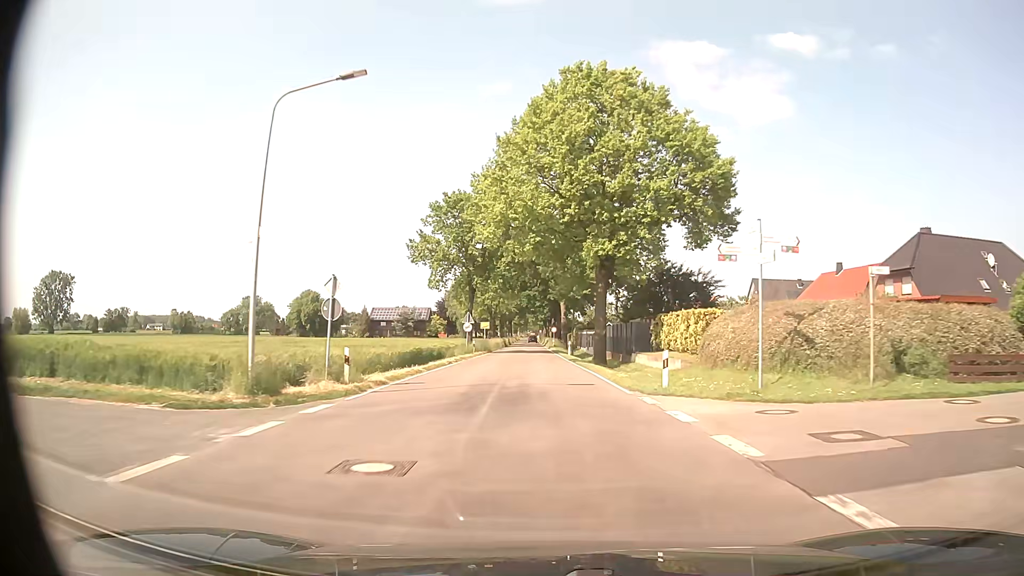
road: tertiary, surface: asphalt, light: Day
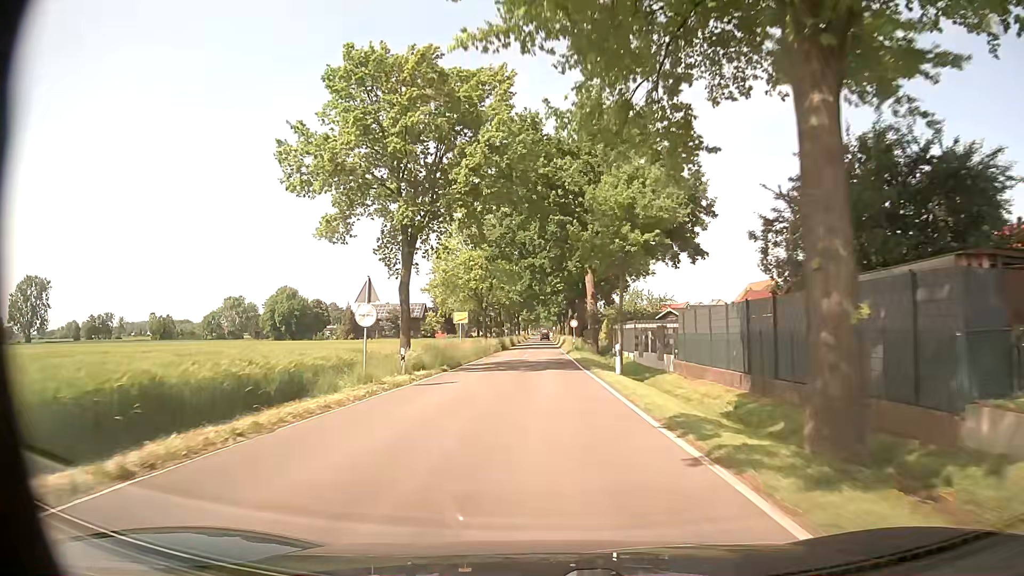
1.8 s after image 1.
(0.0, +29.2) m; -1°
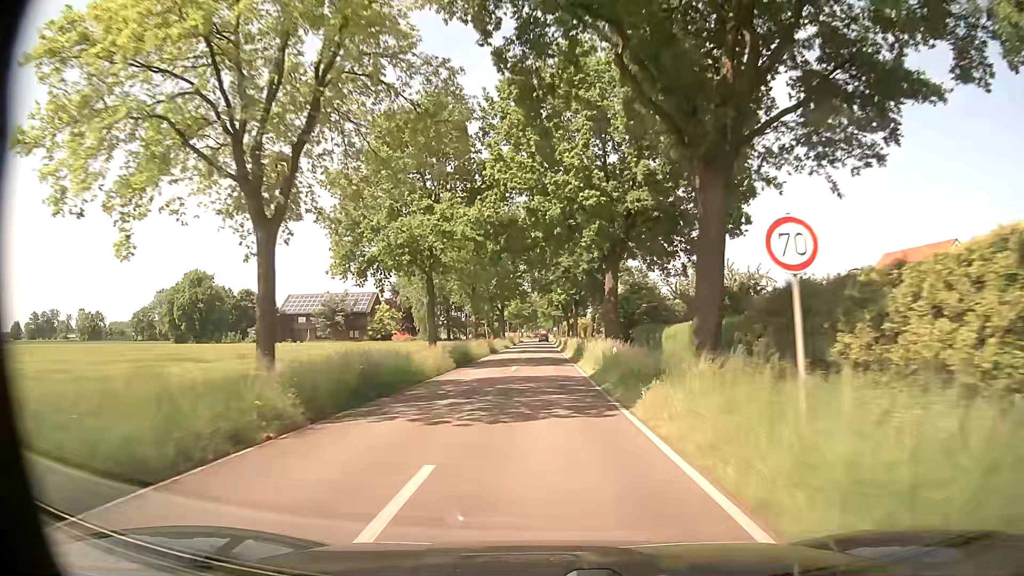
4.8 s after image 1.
(-0.3, +50.8) m; 0°
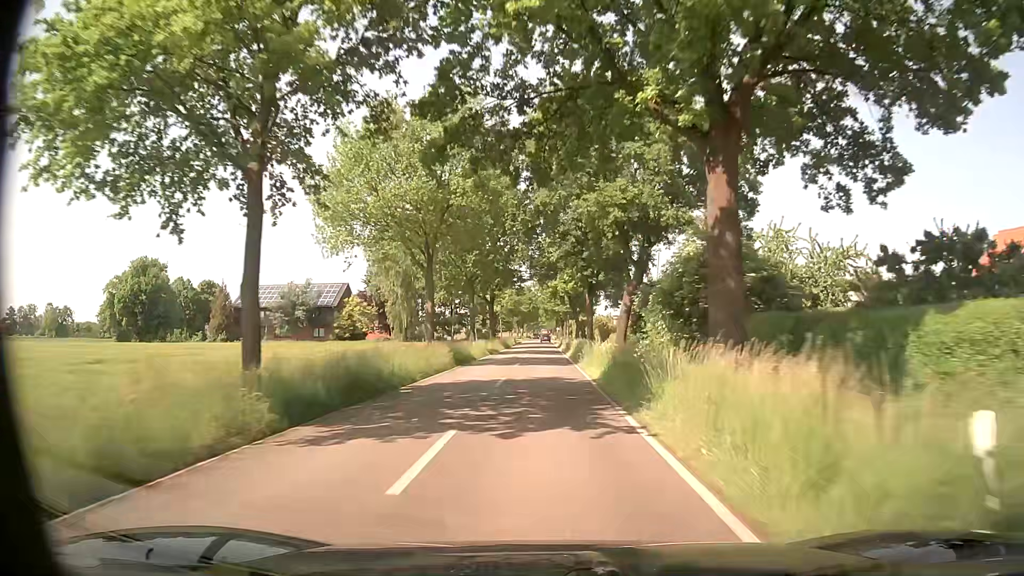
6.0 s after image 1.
(+0.1, +20.8) m; 0°
(0, +10) (0, +20) (0, +30) (0, +40) (0, +50) (0, +60) (0, +70) (0, +80) (0, +90) (+1, +100) m
